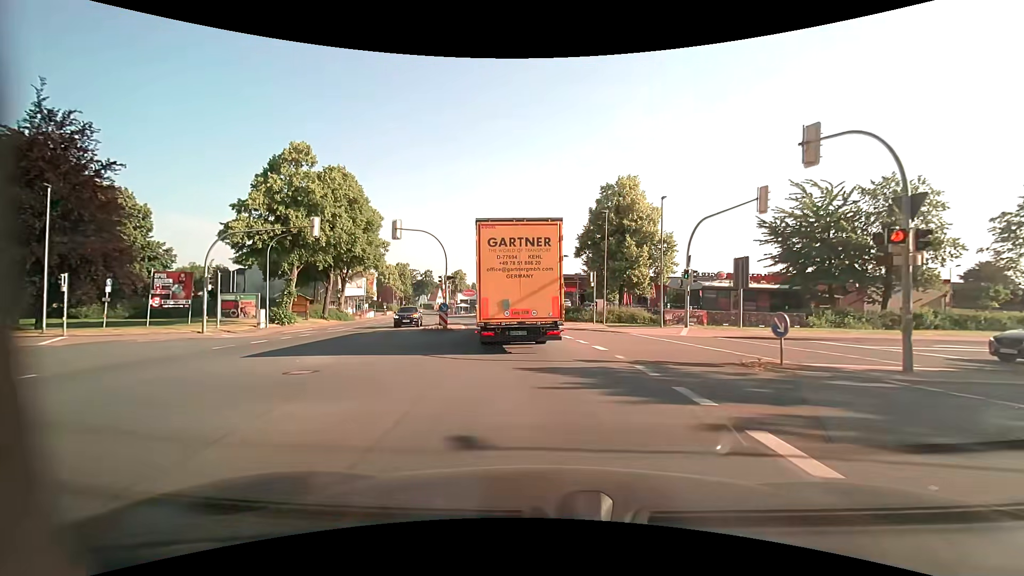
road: primary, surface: asphalt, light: Day
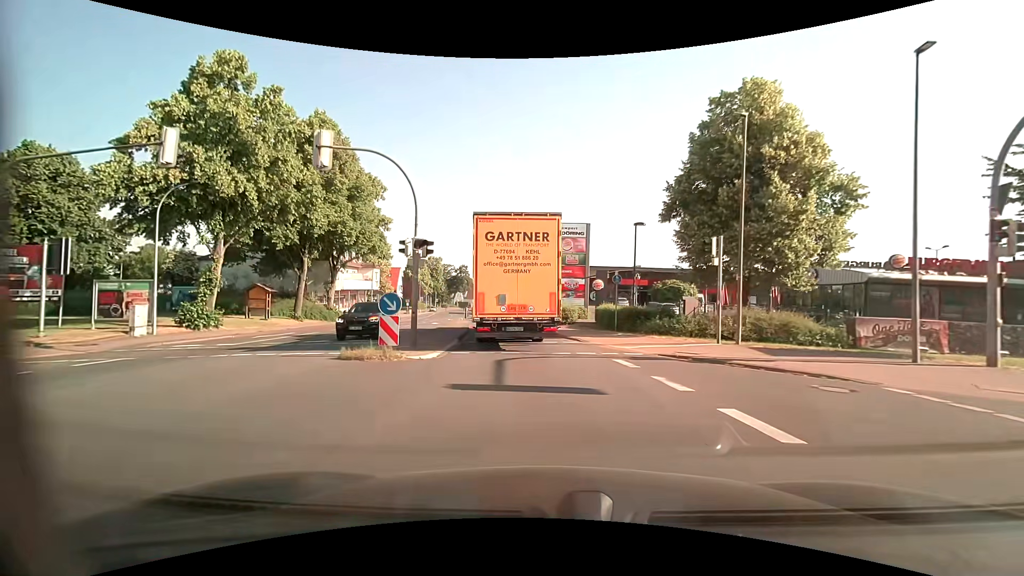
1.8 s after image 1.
(-0.7, +17.0) m; -5°
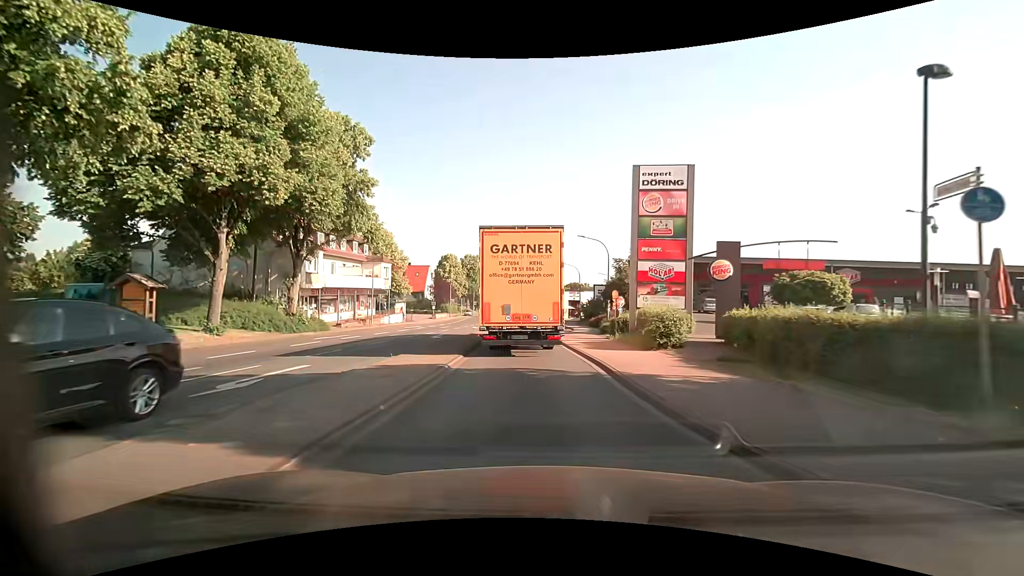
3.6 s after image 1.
(-0.8, +17.4) m; -5°
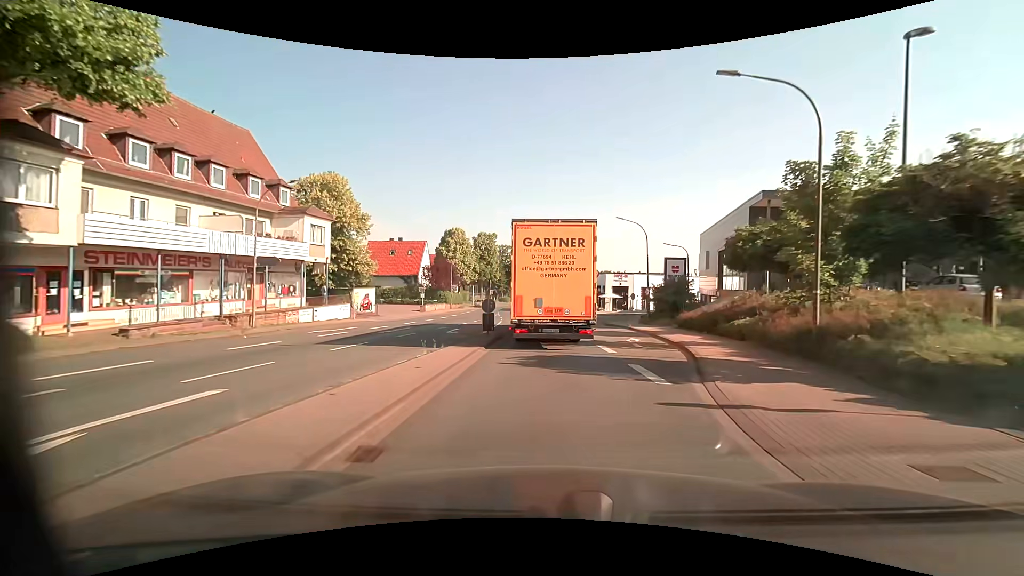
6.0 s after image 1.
(-1.0, +25.9) m; -3°
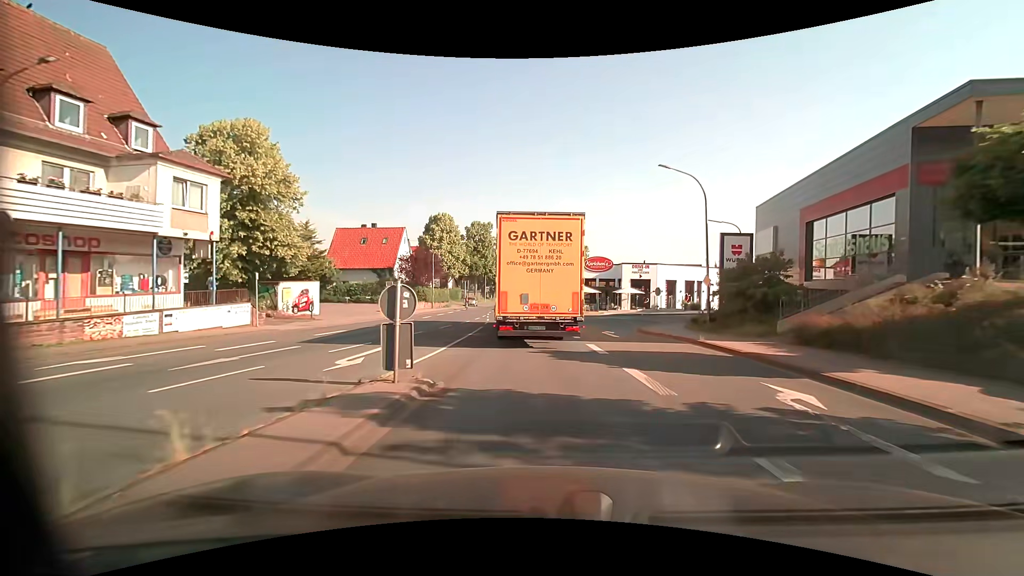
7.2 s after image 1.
(0.0, +13.1) m; 0°
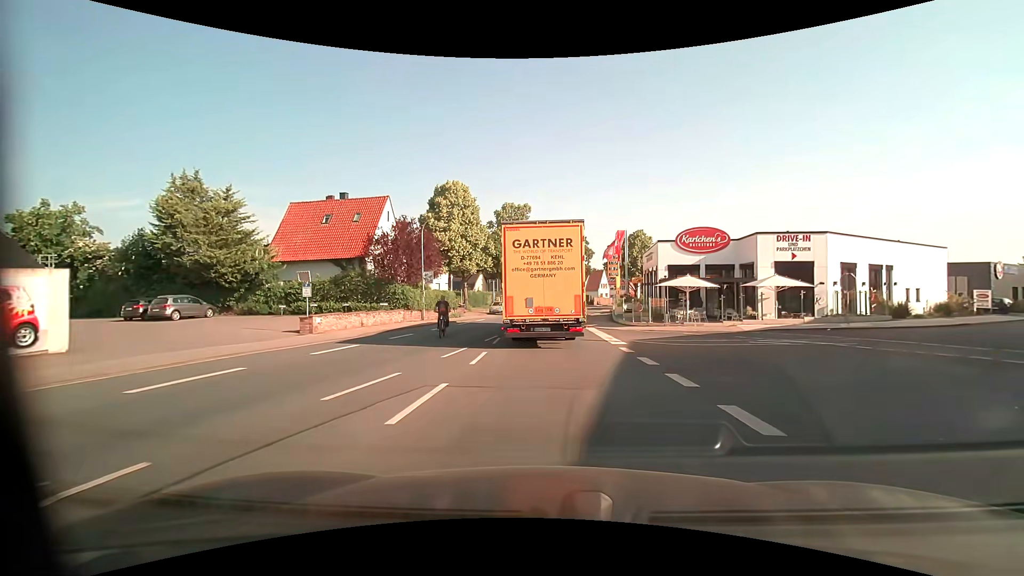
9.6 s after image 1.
(-1.0, +24.4) m; -5°
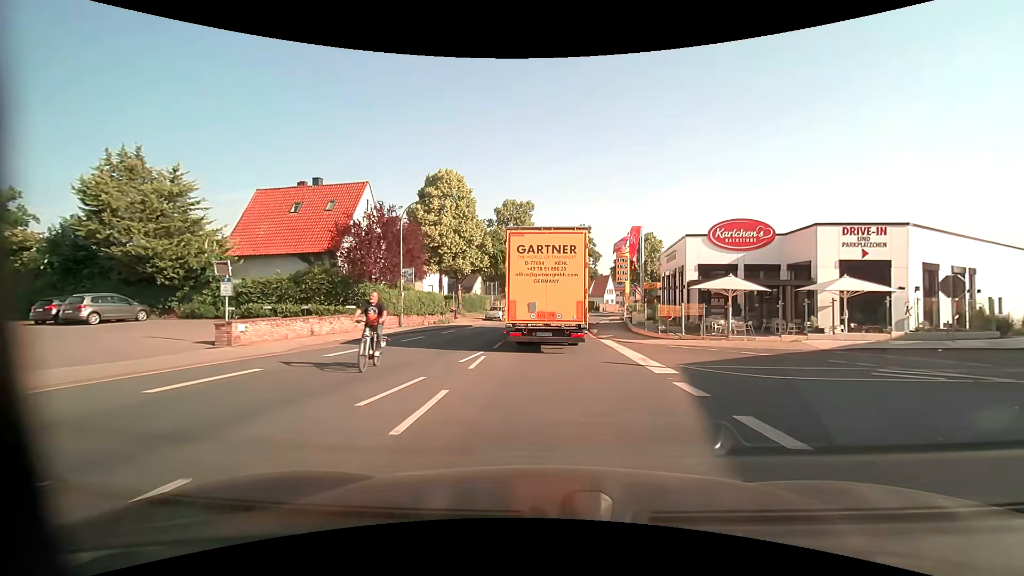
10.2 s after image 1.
(-0.1, +6.3) m; 0°
